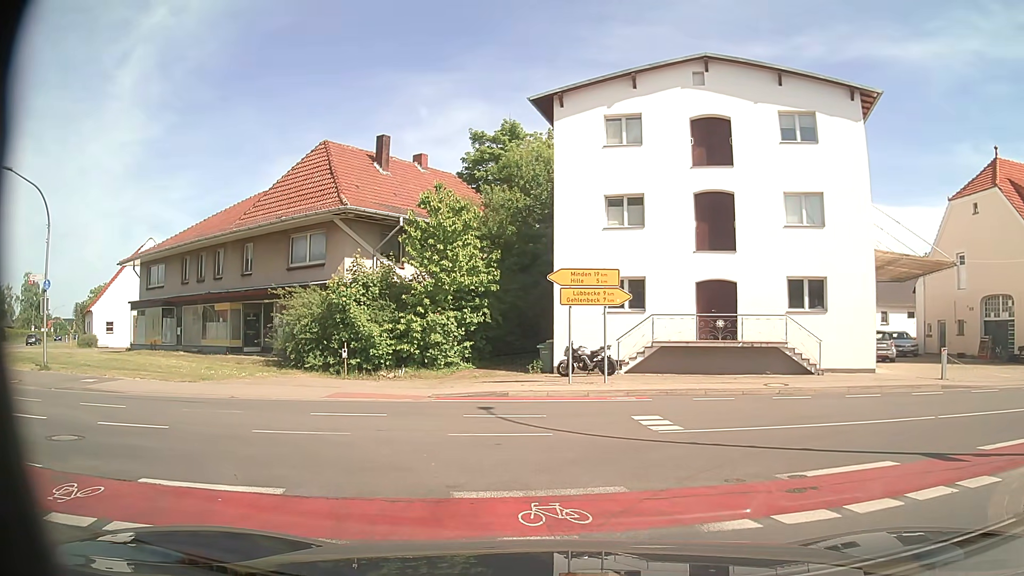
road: secondary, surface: asphalt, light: Day
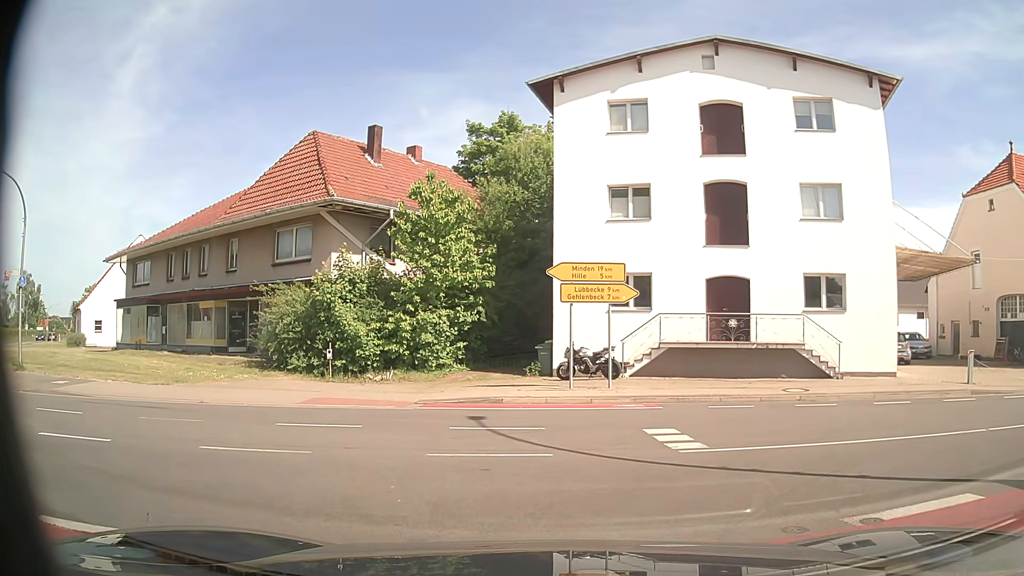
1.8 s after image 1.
(0.0, +1.7) m; 0°
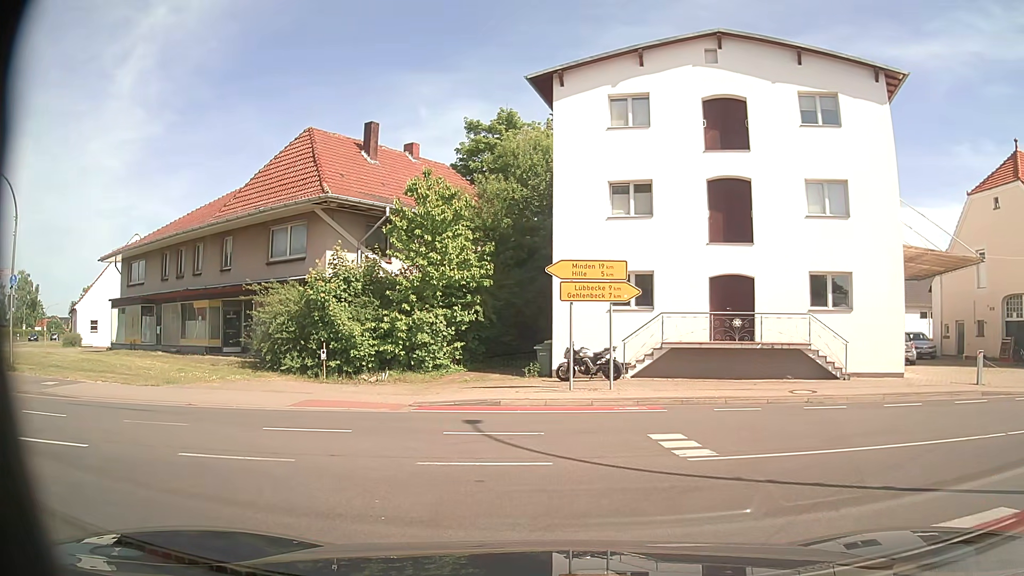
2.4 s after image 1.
(0.0, +0.5) m; 0°
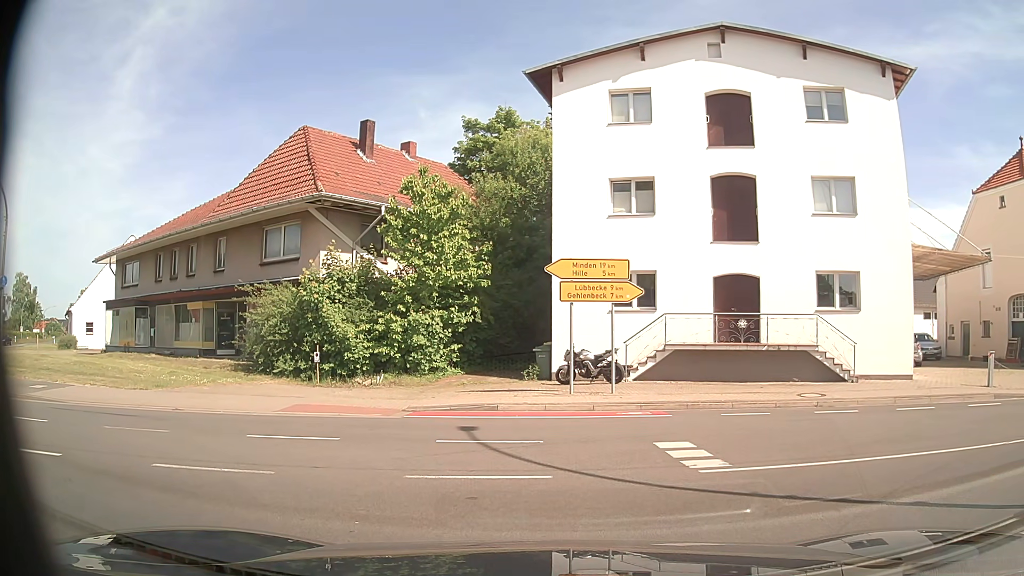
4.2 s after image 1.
(0.0, +0.6) m; 0°
